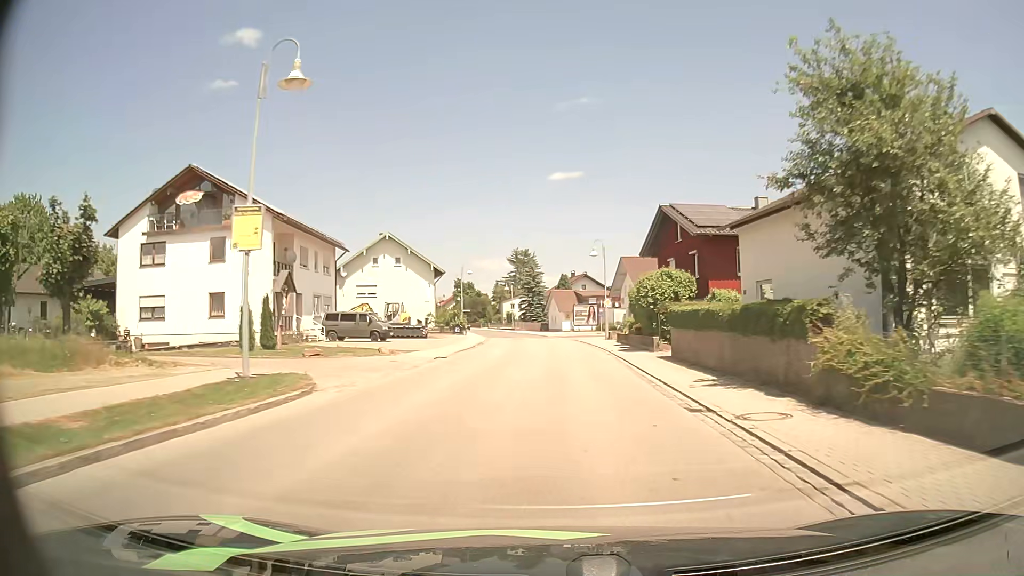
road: secondary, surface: asphalt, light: Day
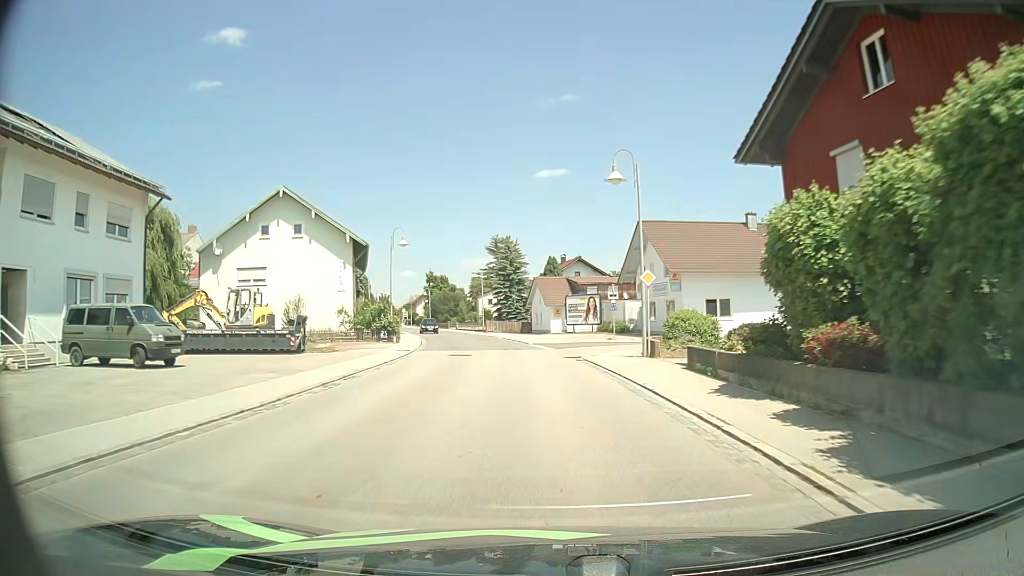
(+0.3, +24.9) m; +1°
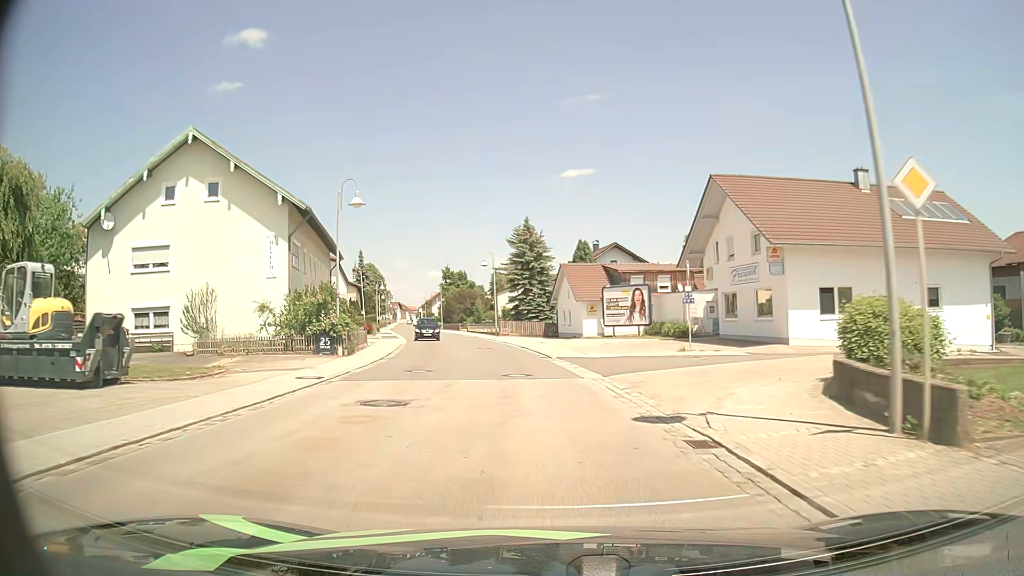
(-0.2, +15.5) m; -2°
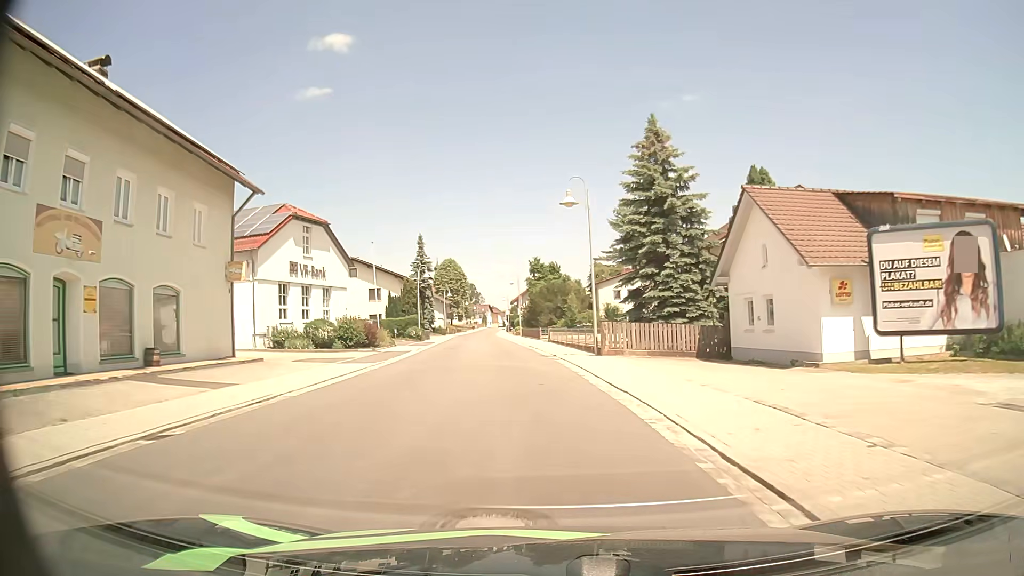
(-2.0, +29.9) m; -8°
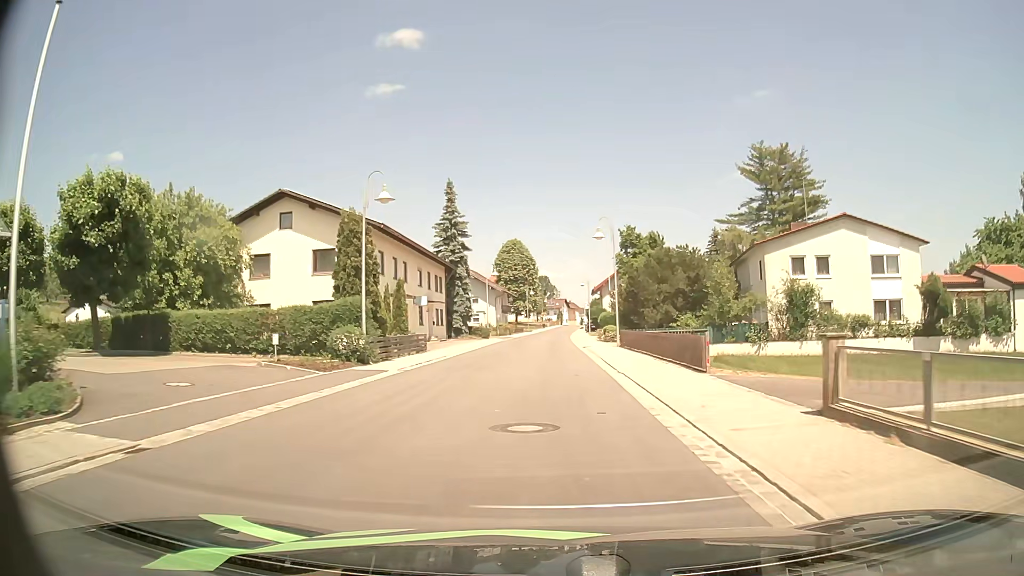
(-2.5, +38.3) m; -7°
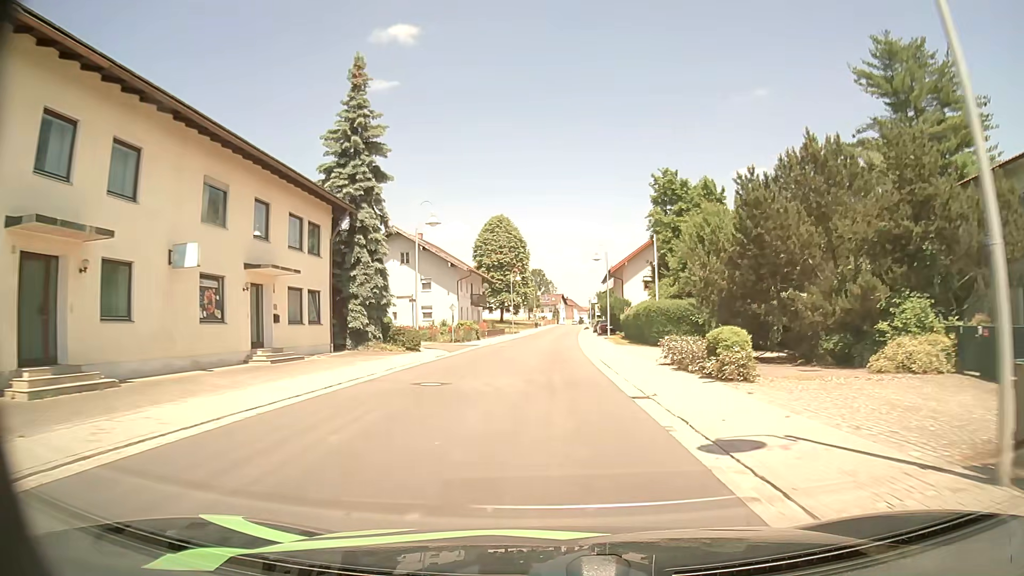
(+0.1, +31.8) m; 0°
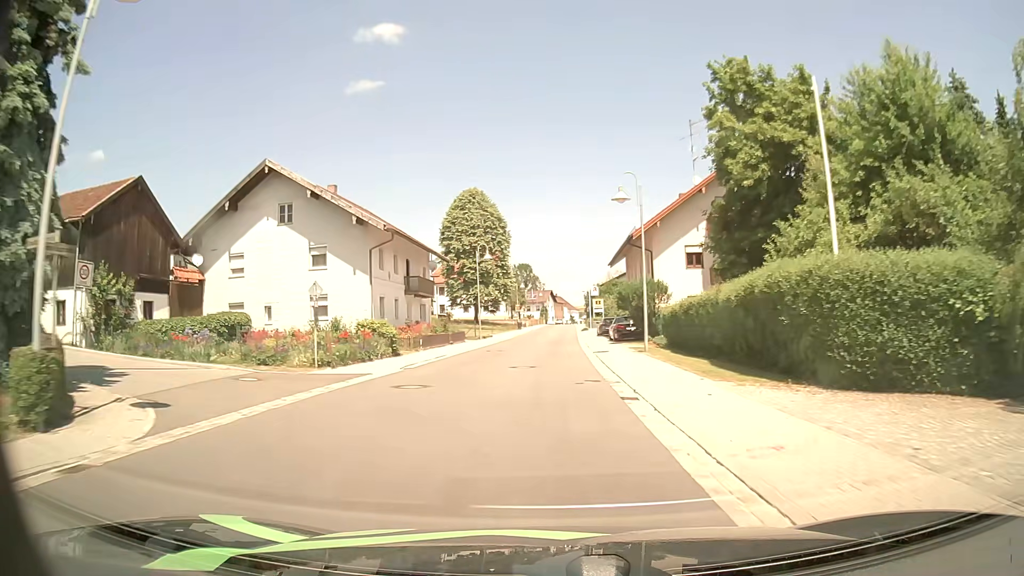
(+0.3, +24.1) m; +1°
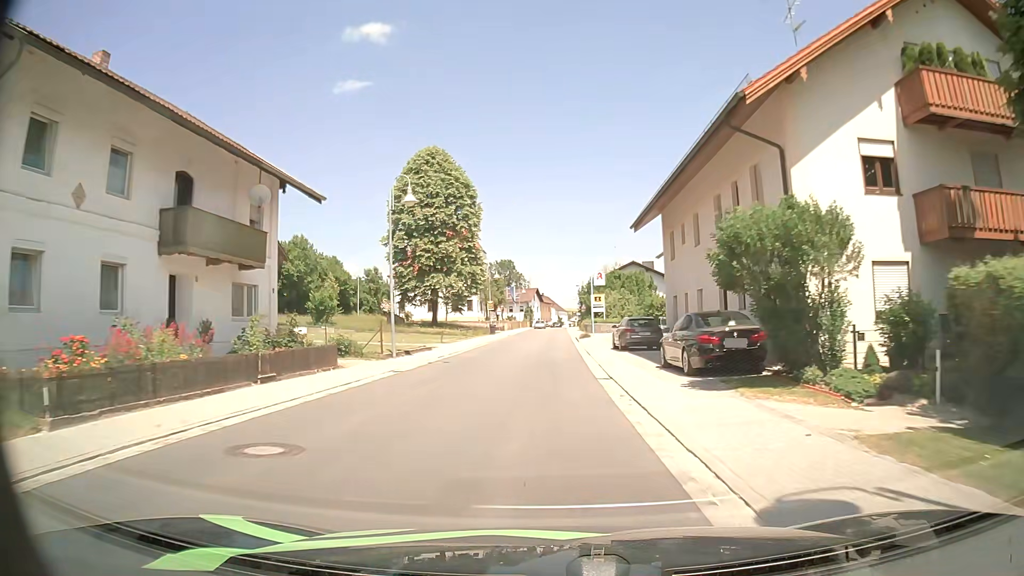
(+0.5, +24.1) m; +2°
(0, +10) (0, +20) (0, +30) (0, +40) (0, +50) (0, +60) (0, +70) (0, +80) (0, +90) (0, +100) m
